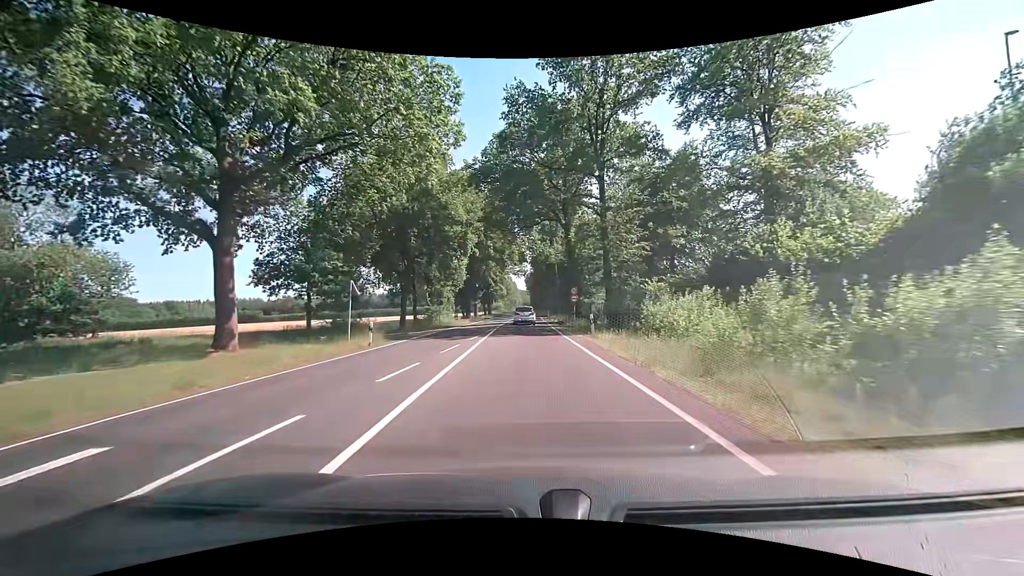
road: primary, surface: asphalt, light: Day
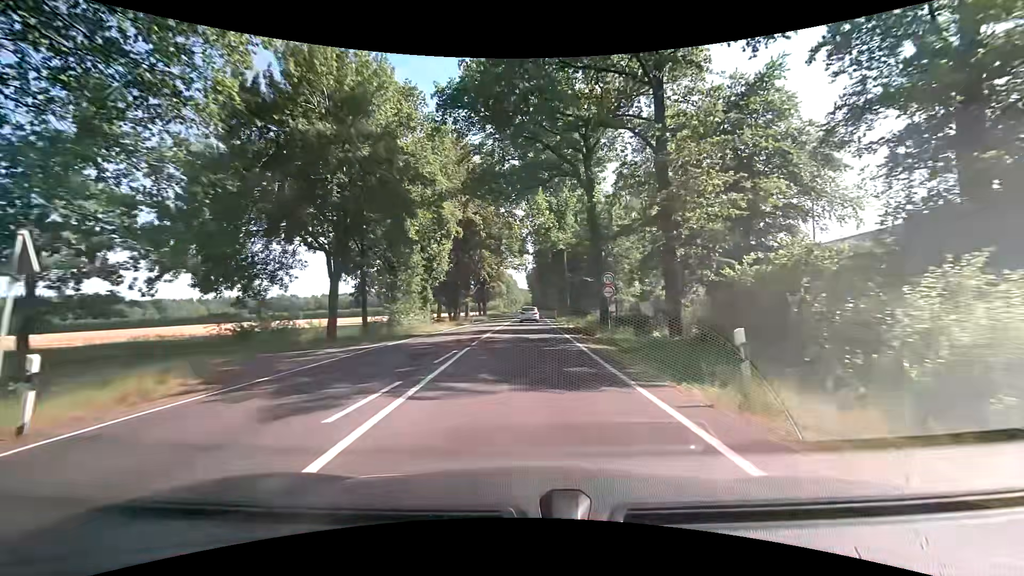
(-0.1, +15.7) m; 0°
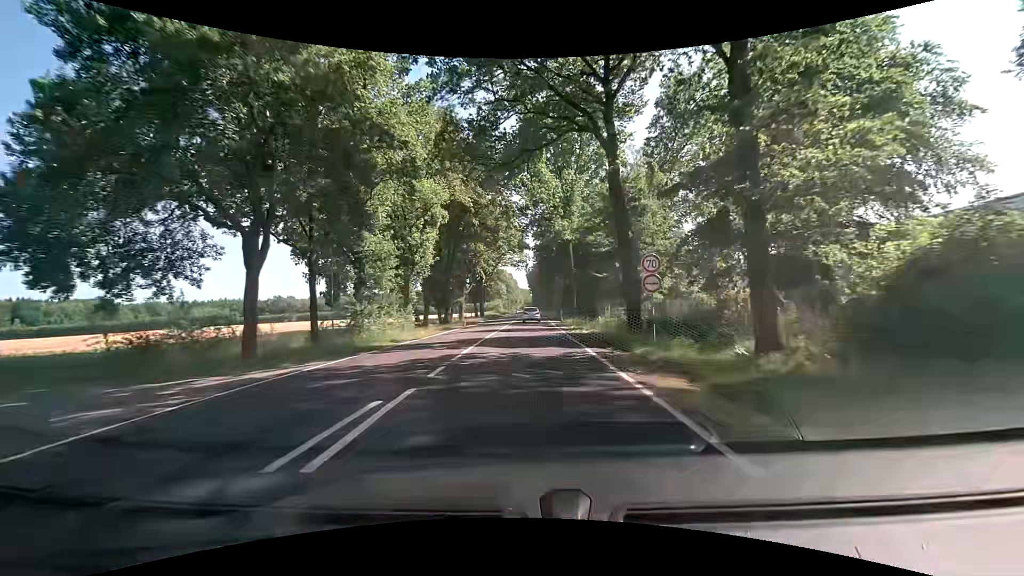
(-0.1, +8.1) m; 0°
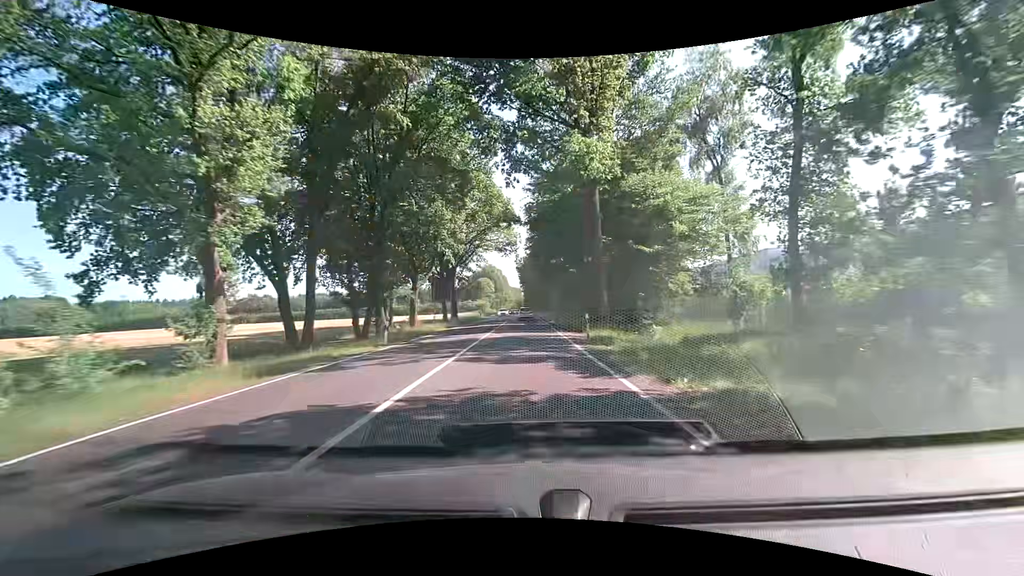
(0.0, +25.9) m; +1°
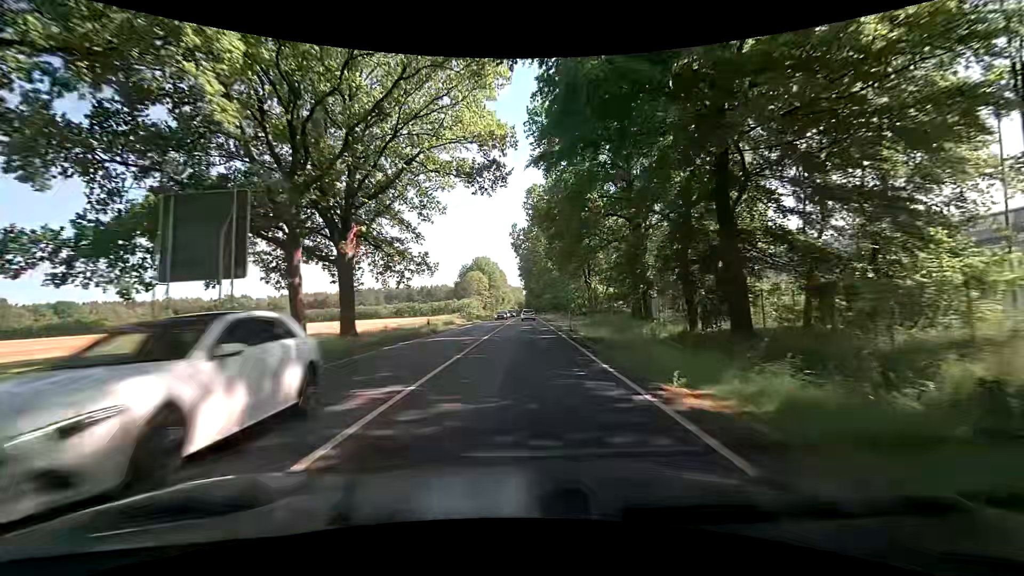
(+0.2, +40.6) m; +1°
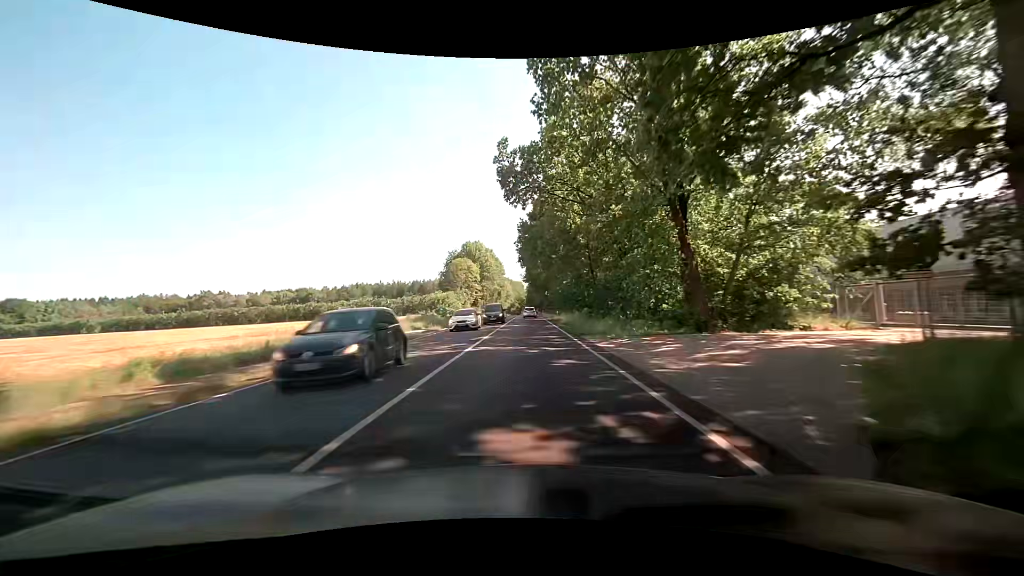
(-0.4, +33.5) m; -1°
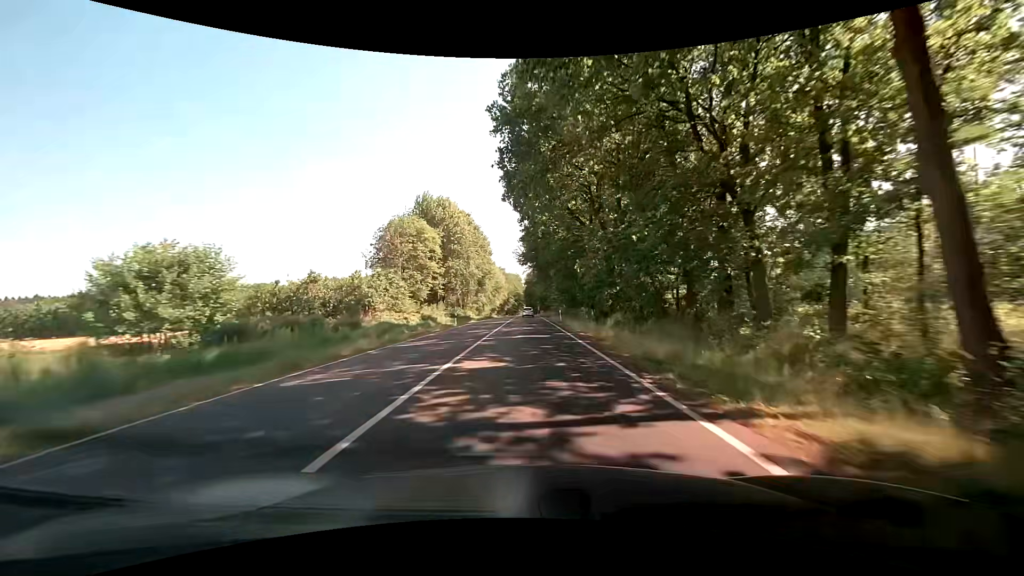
(+0.4, +55.4) m; 0°
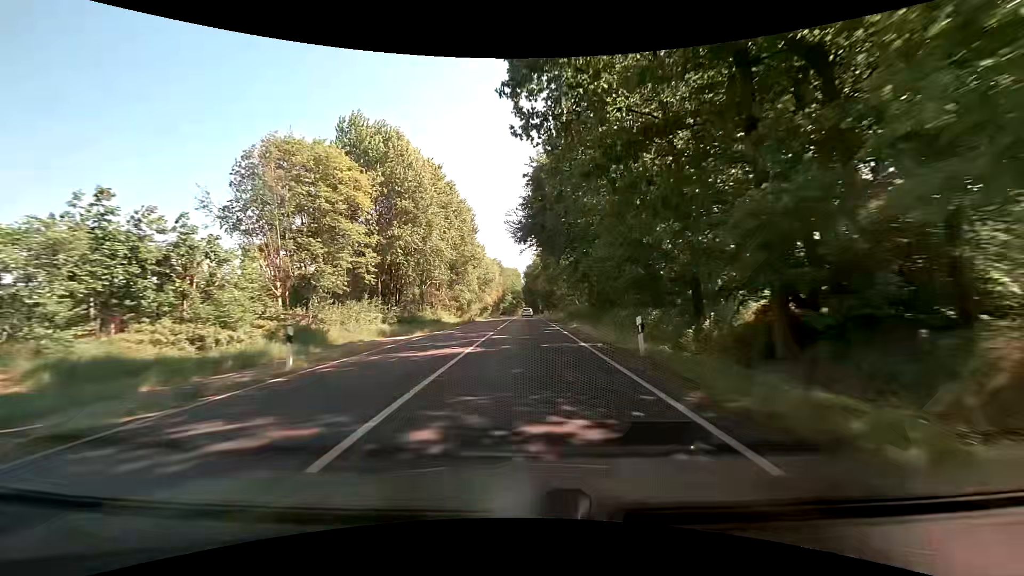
(+0.1, +32.0) m; 0°
(0, +10) (0, +20) (0, +30) (0, +40) (0, +50) (0, +60) (0, +70) (0, +80) (0, +90) (0, +100) m
